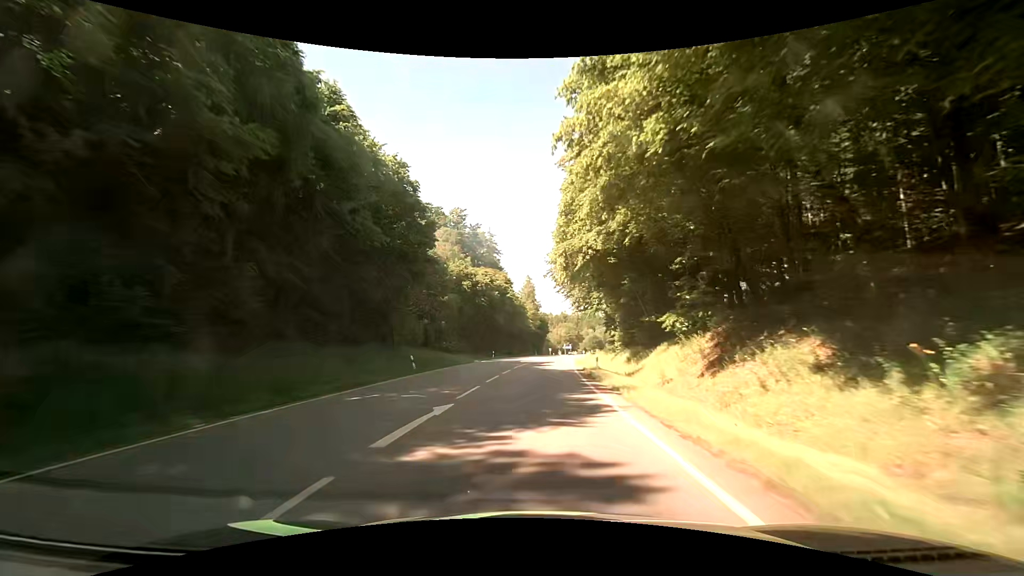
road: secondary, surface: asphalt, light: Day
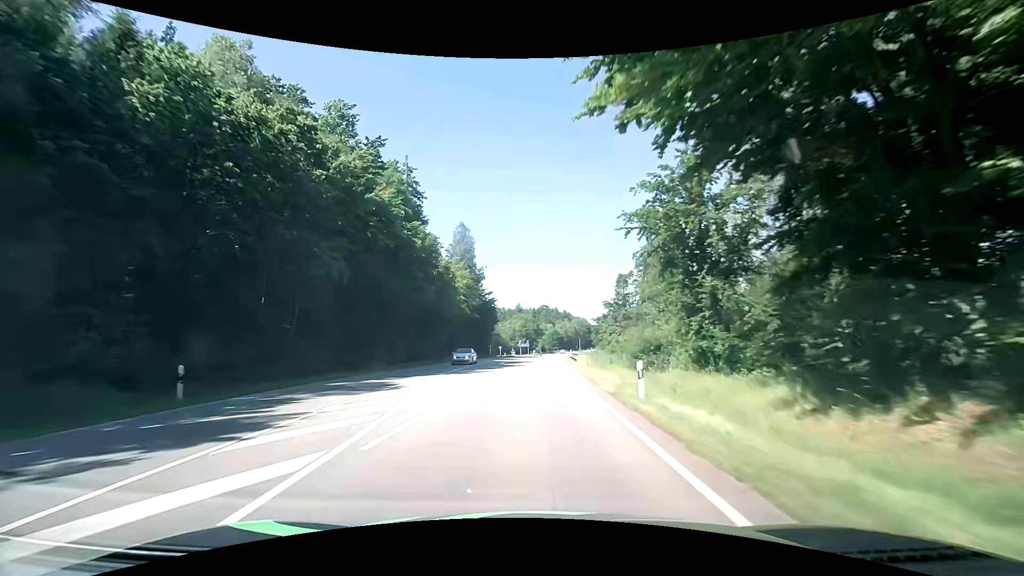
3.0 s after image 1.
(+2.9, +55.7) m; +5°
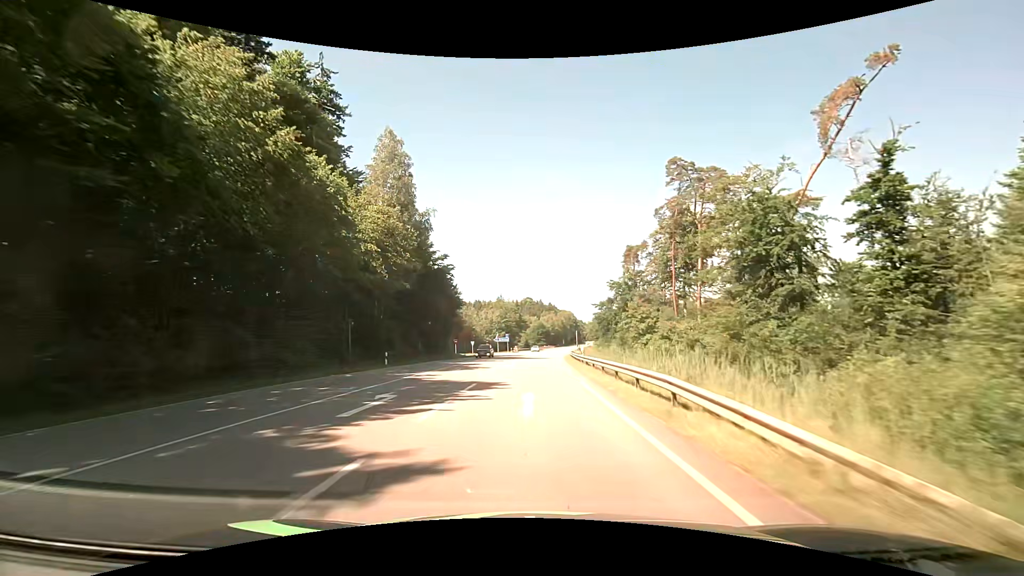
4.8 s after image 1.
(+0.6, +33.7) m; +2°
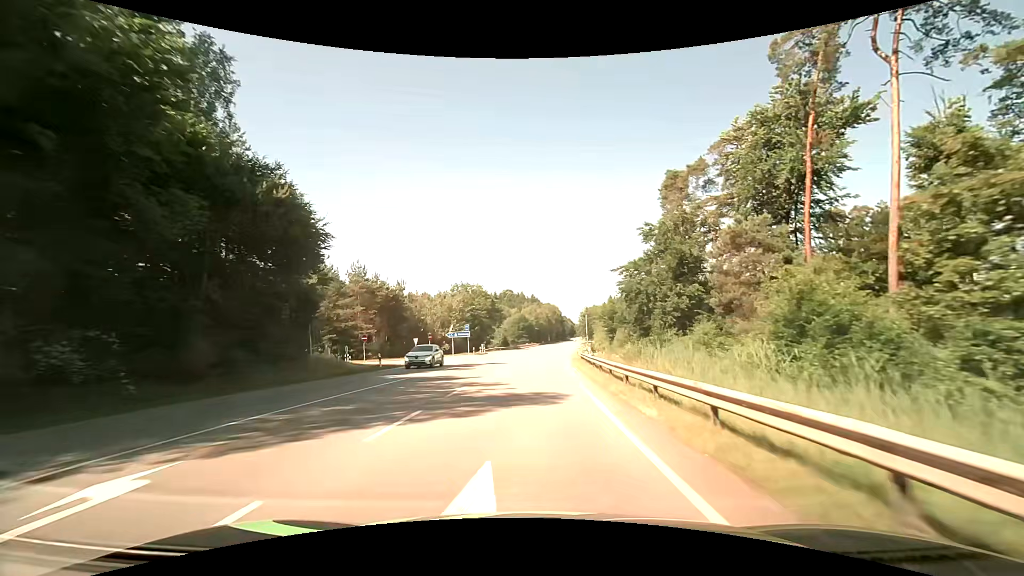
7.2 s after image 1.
(+0.9, +43.3) m; +2°
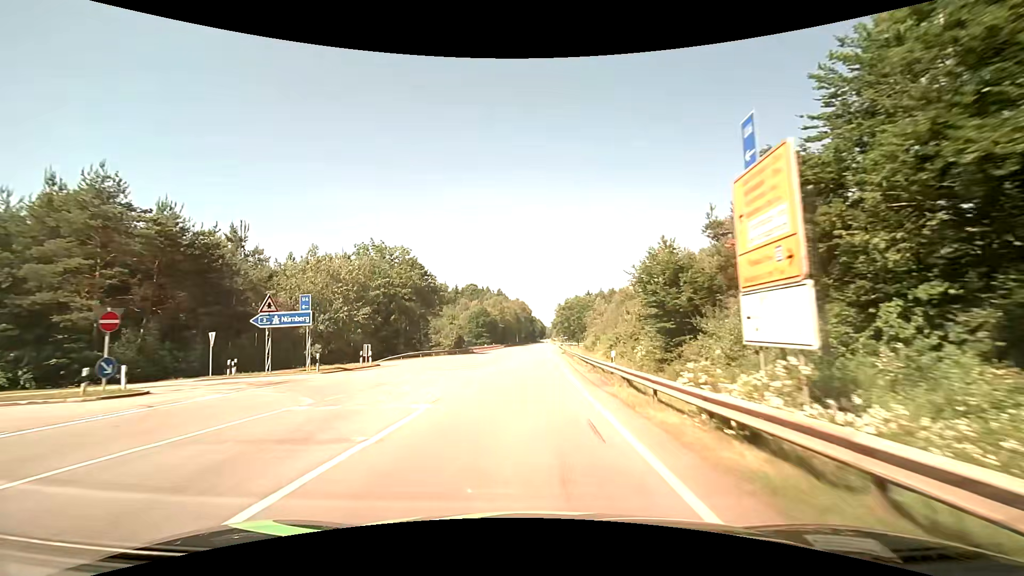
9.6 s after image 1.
(+1.4, +43.5) m; +3°
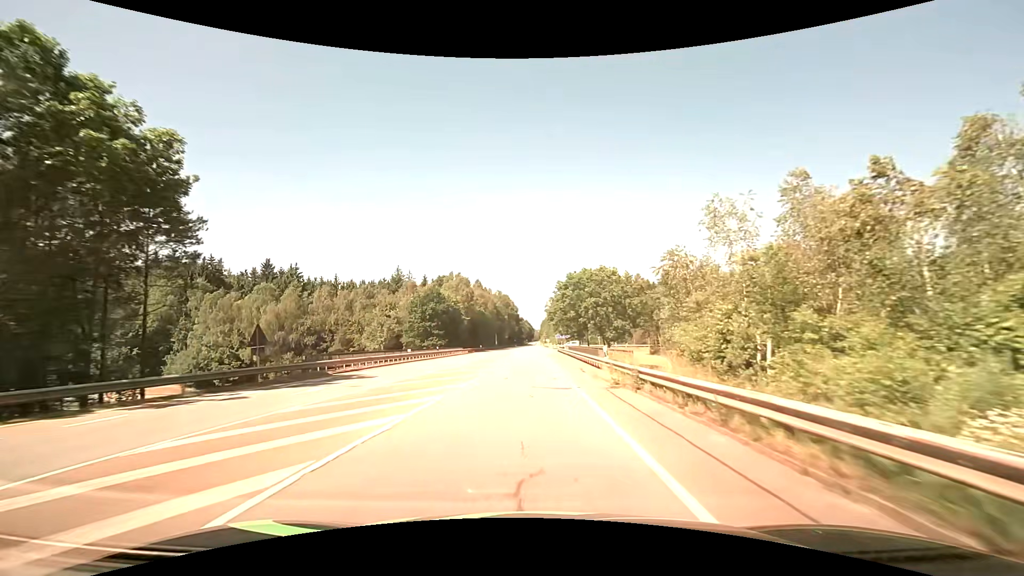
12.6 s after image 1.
(+1.3, +54.3) m; +2°
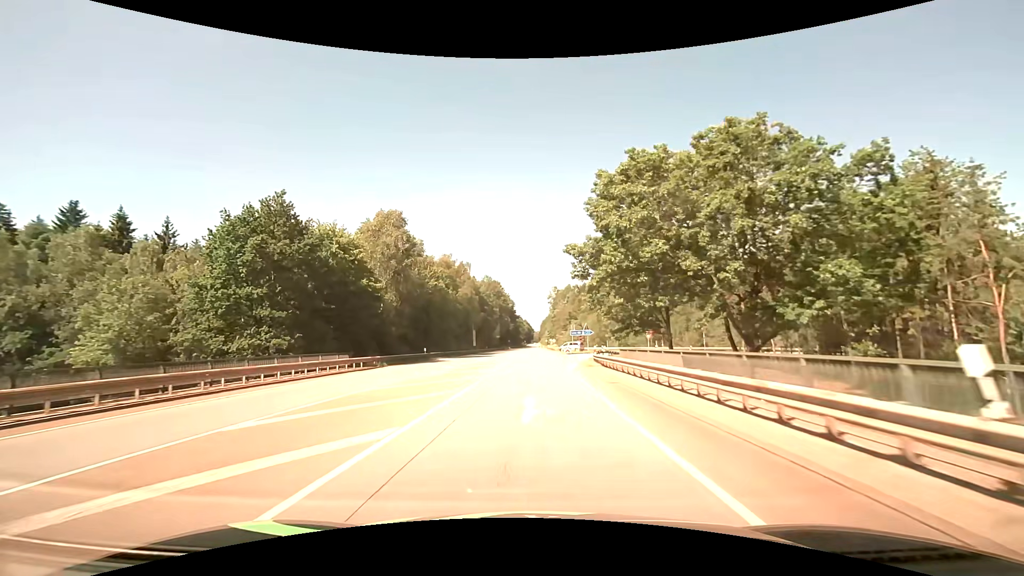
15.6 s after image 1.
(+0.1, +53.1) m; 0°
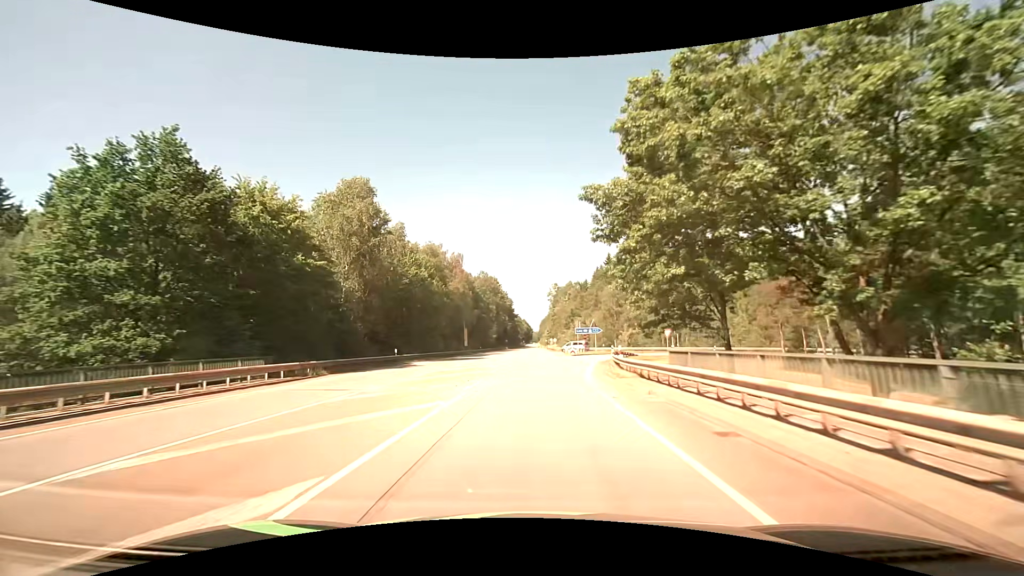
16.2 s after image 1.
(0.0, +10.4) m; 0°
(0, +10) (0, +20) (0, +30) (0, +40) (0, +50) (0, +60) (0, +70) (0, +80) (+1, +90) (+1, +100) m
